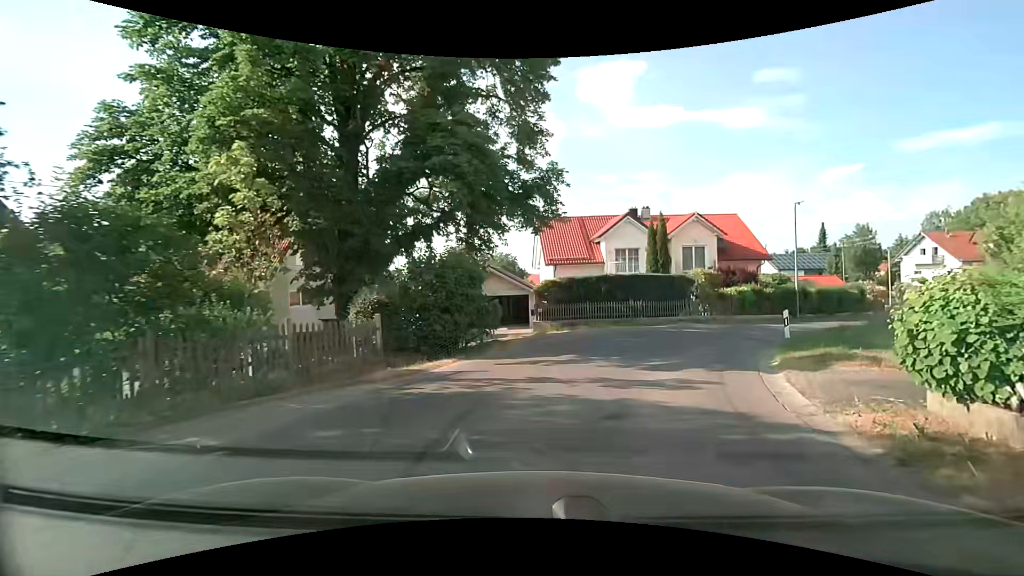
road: residential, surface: asphalt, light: Day
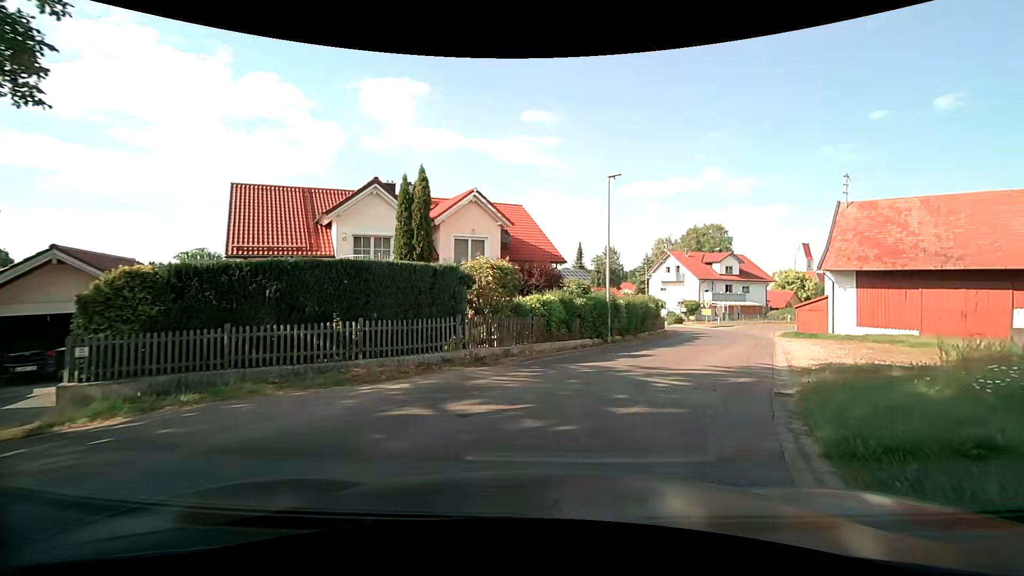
(+2.9, +13.8) m; +24°
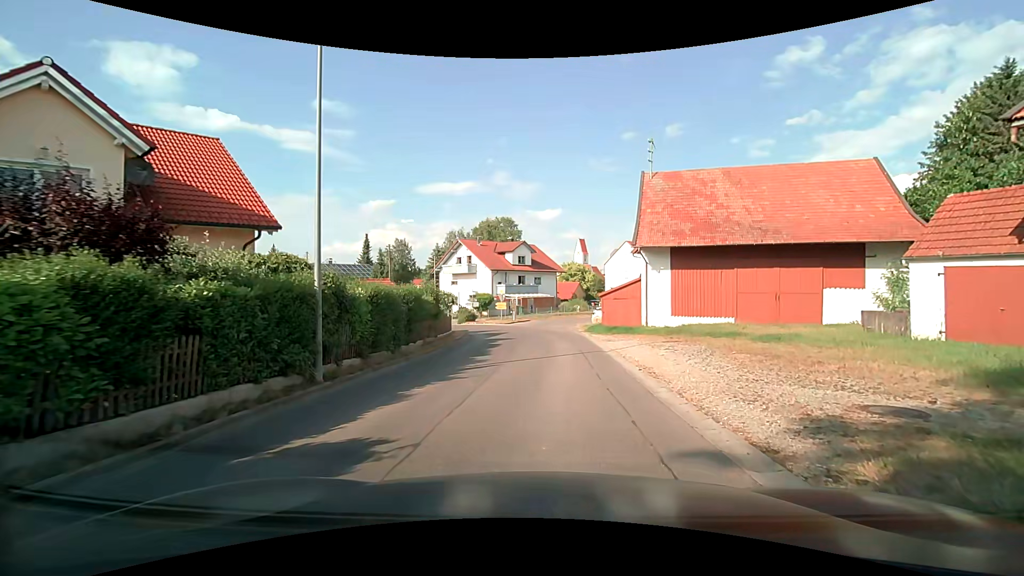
(+2.6, +11.3) m; +24°
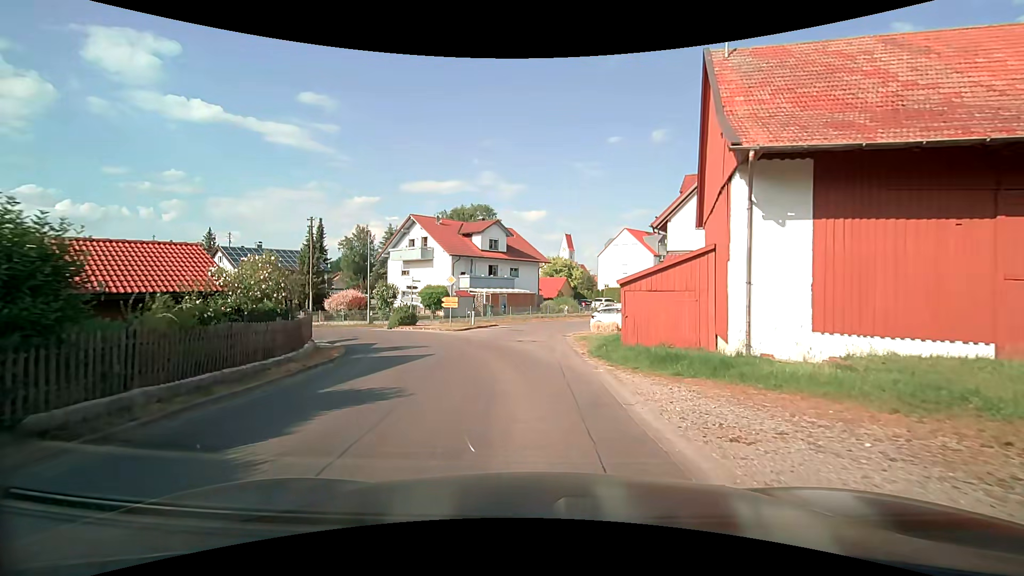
(+0.7, +16.2) m; +2°
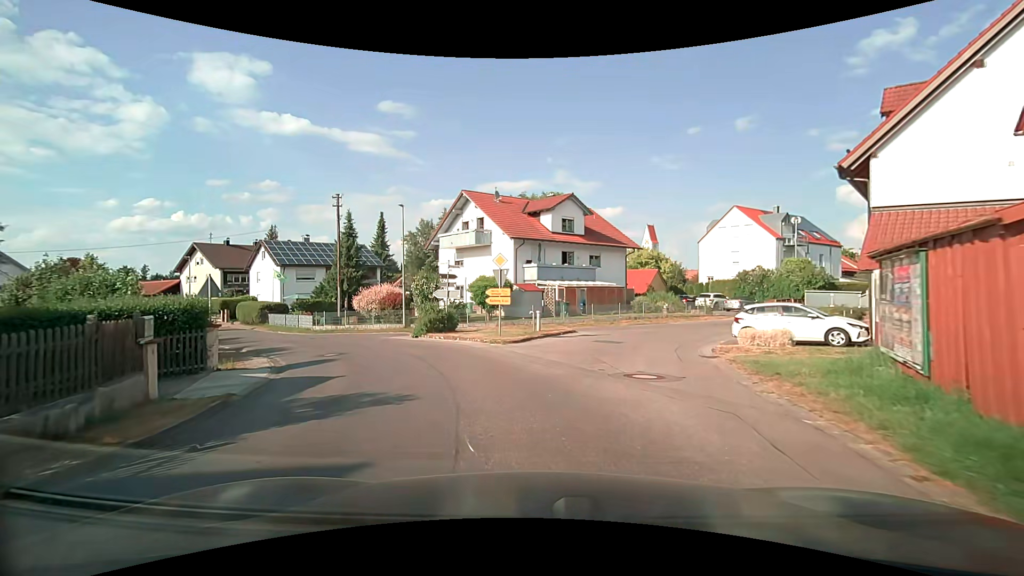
(-0.7, +11.1) m; -8°
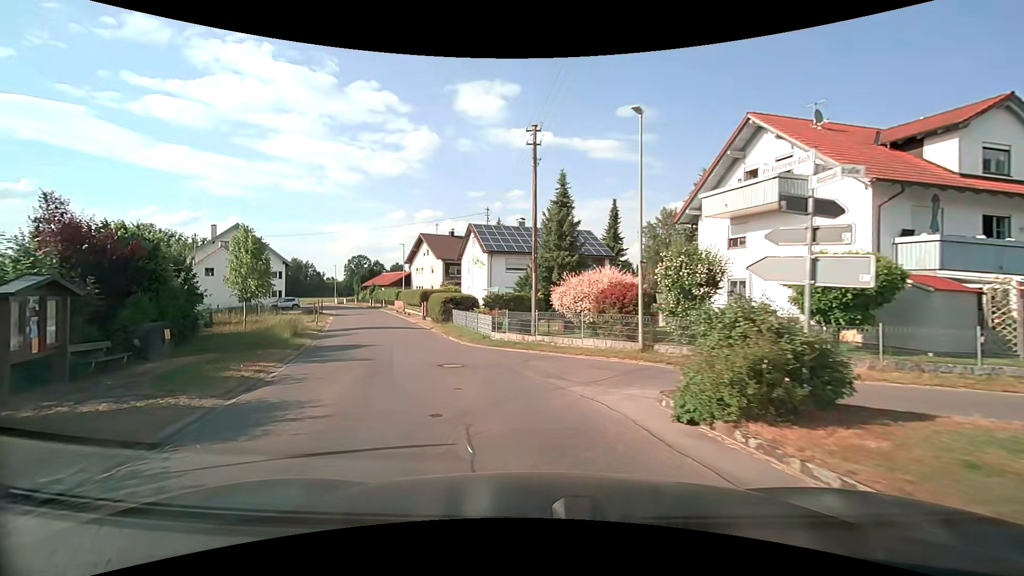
(-3.3, +15.4) m; -26°
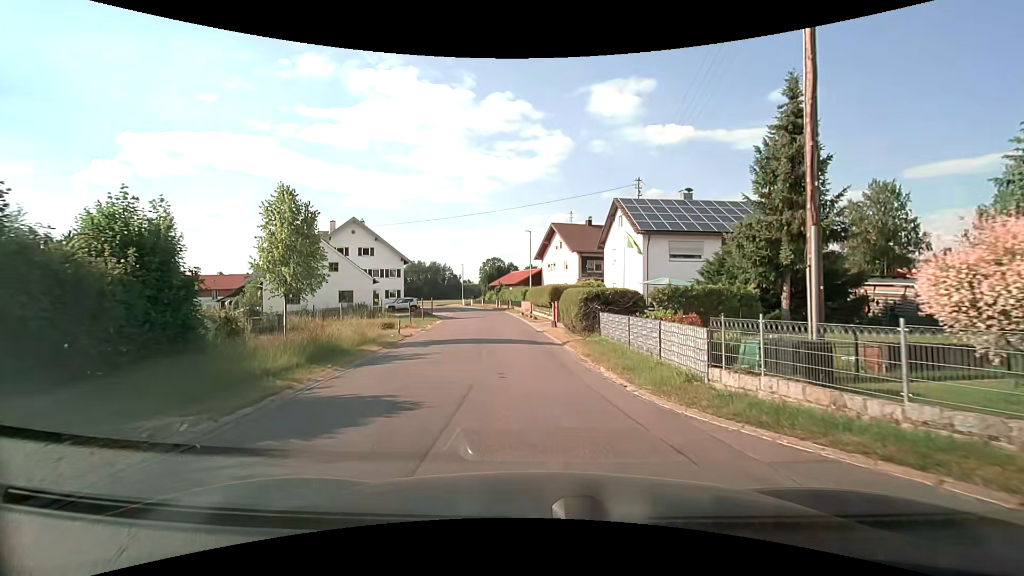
(-2.0, +12.0) m; -16°
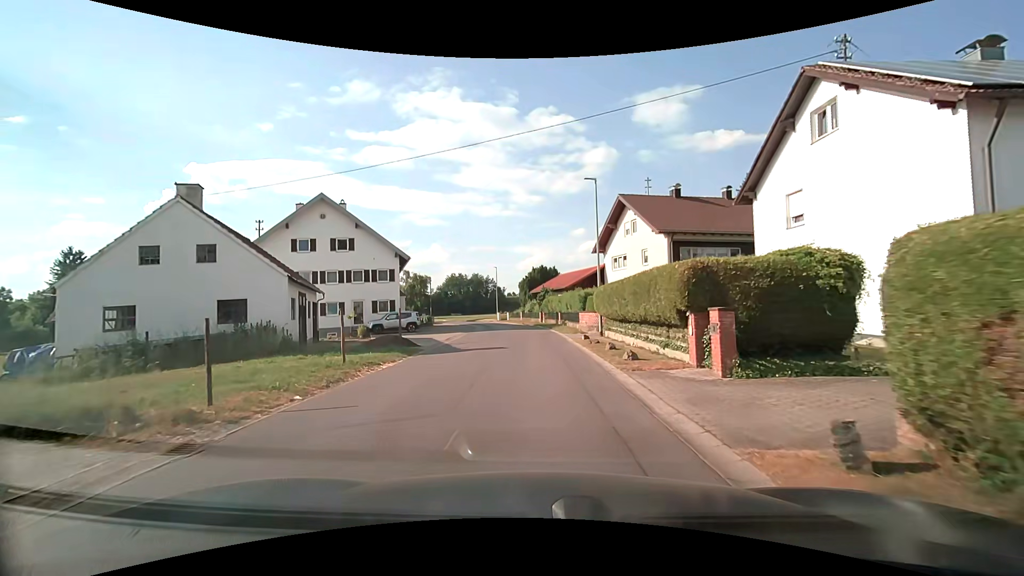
(-1.0, +21.6) m; -5°
(0, +10) (0, +20) (-1, +30) (-1, +40) (-3, +50) (-5, +60) (-8, +69) (-11, +79) (-15, +88) (-20, +96) m
